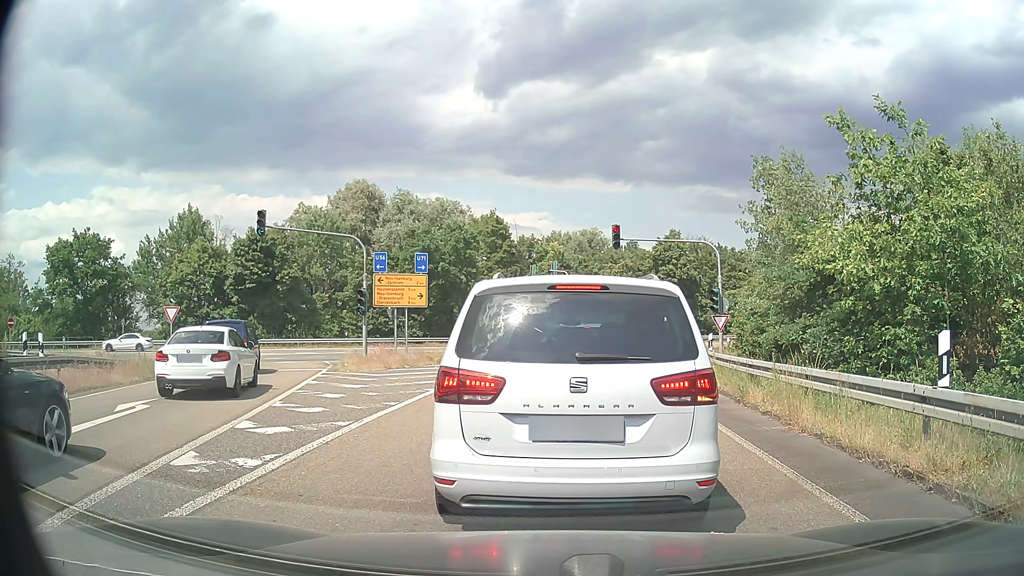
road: motorway_link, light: Day
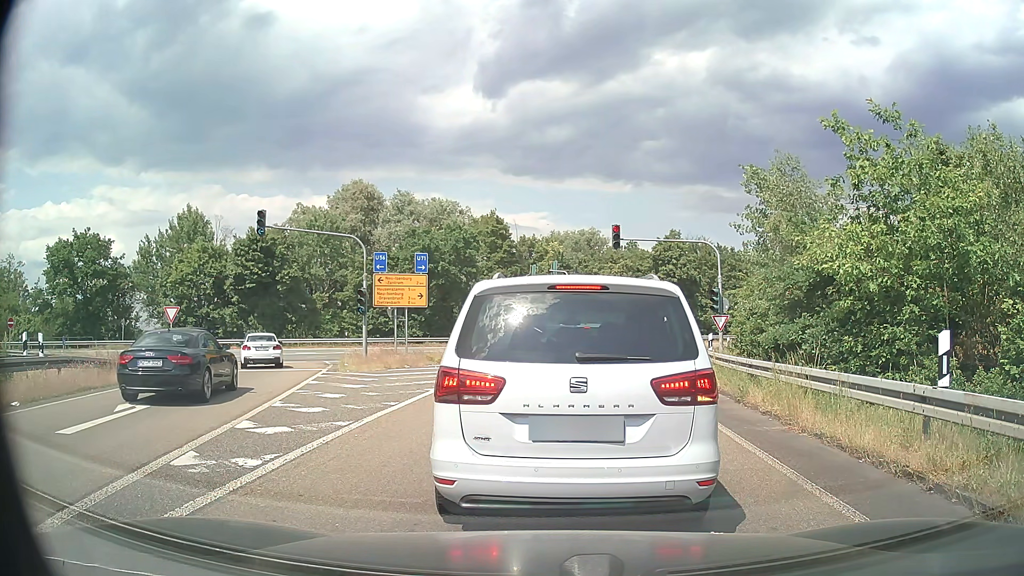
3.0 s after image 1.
(0.0, 0.0) m; 0°
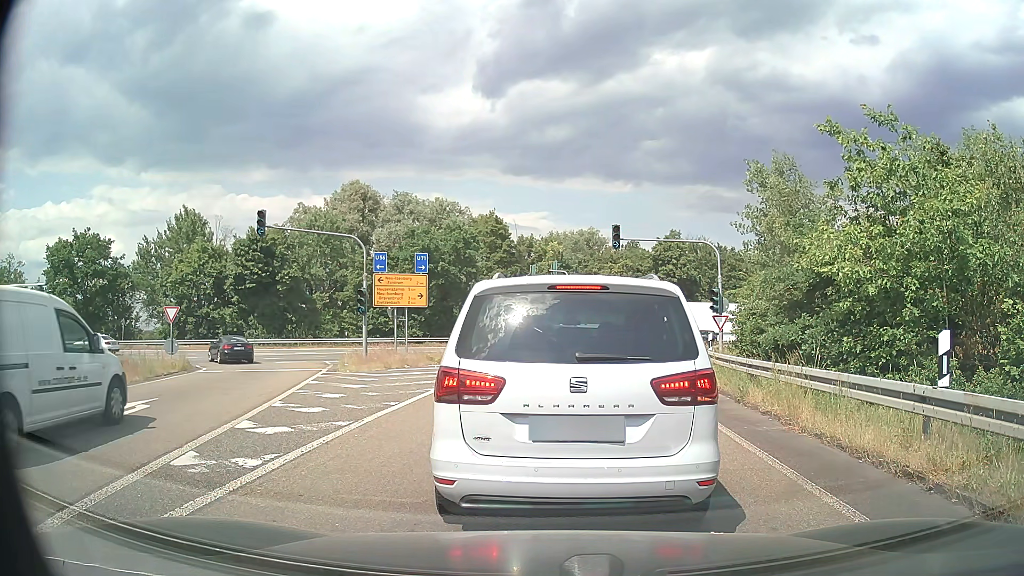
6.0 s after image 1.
(0.0, 0.0) m; 0°
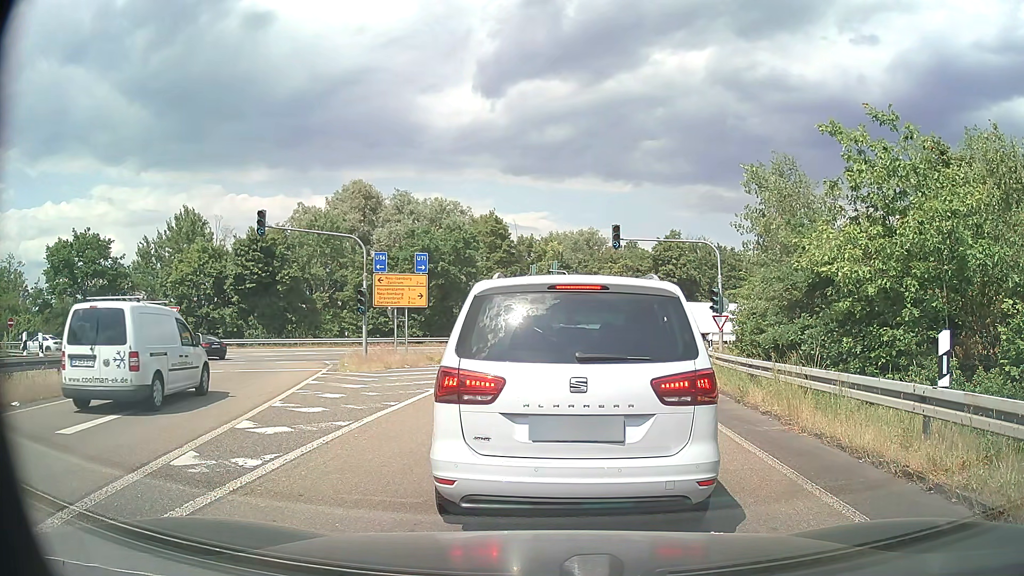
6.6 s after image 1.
(0.0, 0.0) m; 0°
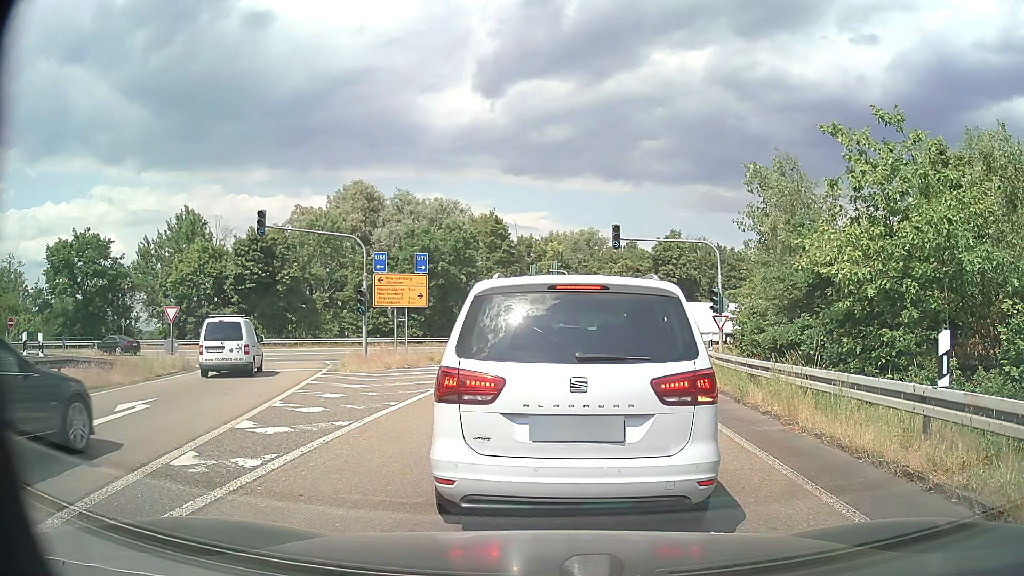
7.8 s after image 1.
(0.0, 0.0) m; 0°
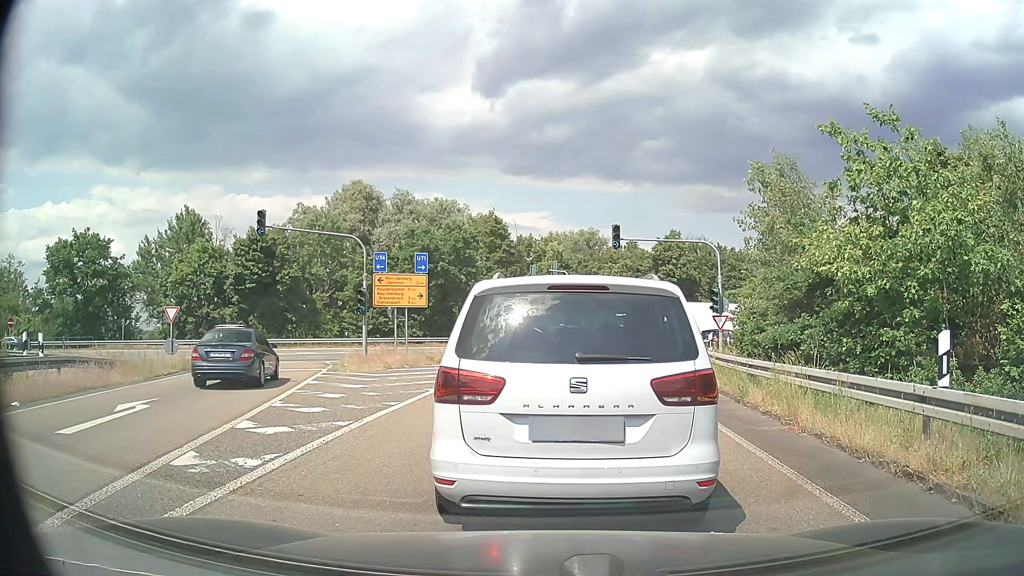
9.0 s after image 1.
(0.0, 0.0) m; 0°
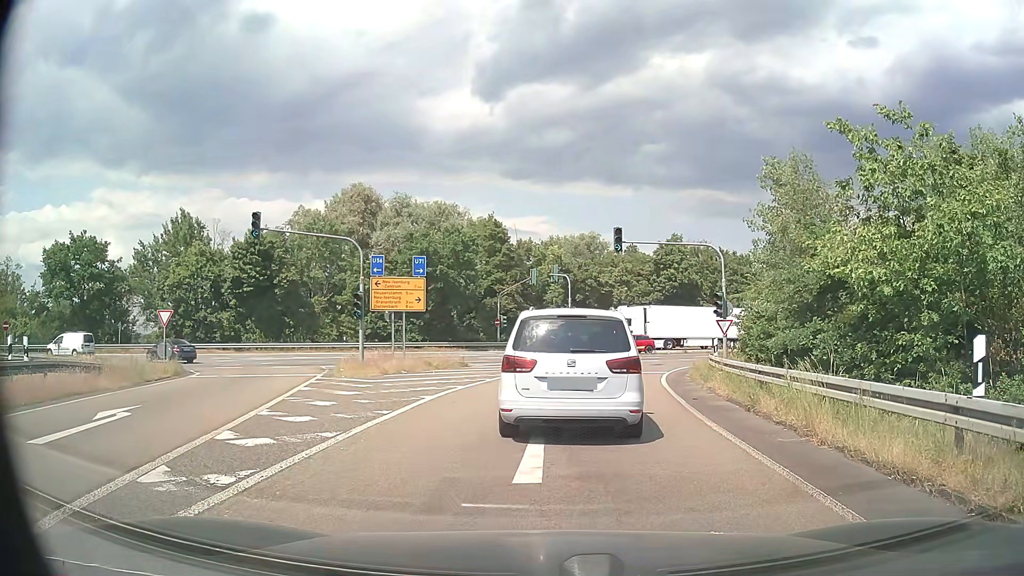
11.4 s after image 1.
(0.0, +0.7) m; +1°
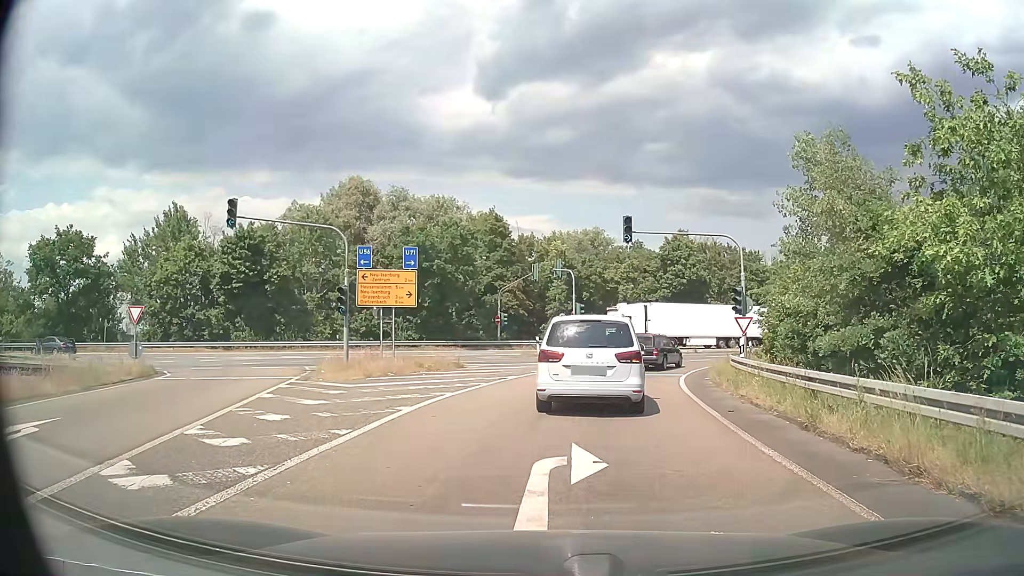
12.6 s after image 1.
(0.0, +2.9) m; -1°
(0, +10) (+1, +20) (+4, +29) (+9, +38) (+17, +44) (+26, +49) (+35, +53) (+44, +57) (+53, +61) (+63, +65) m
